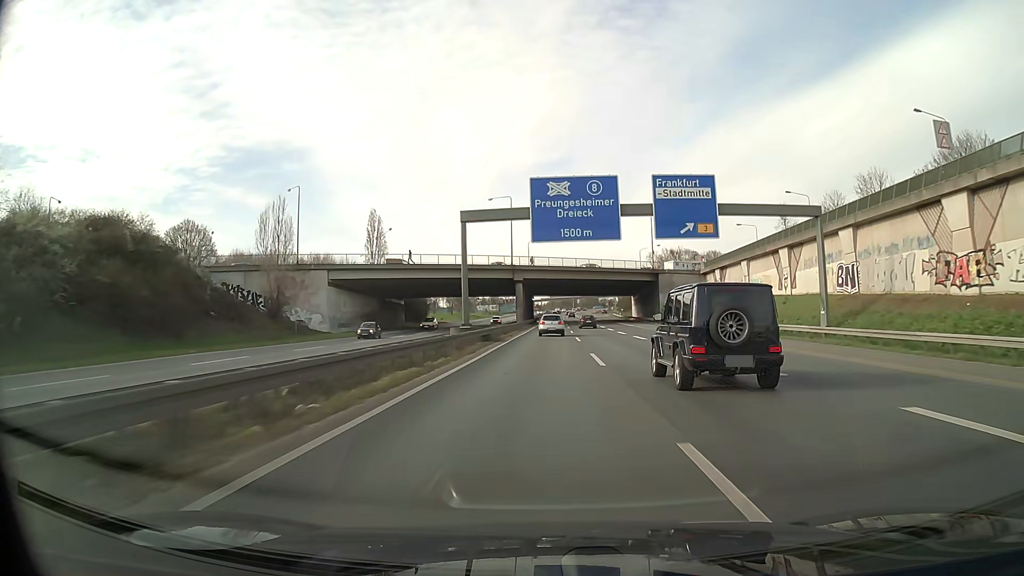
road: motorway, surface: asphalt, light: Day
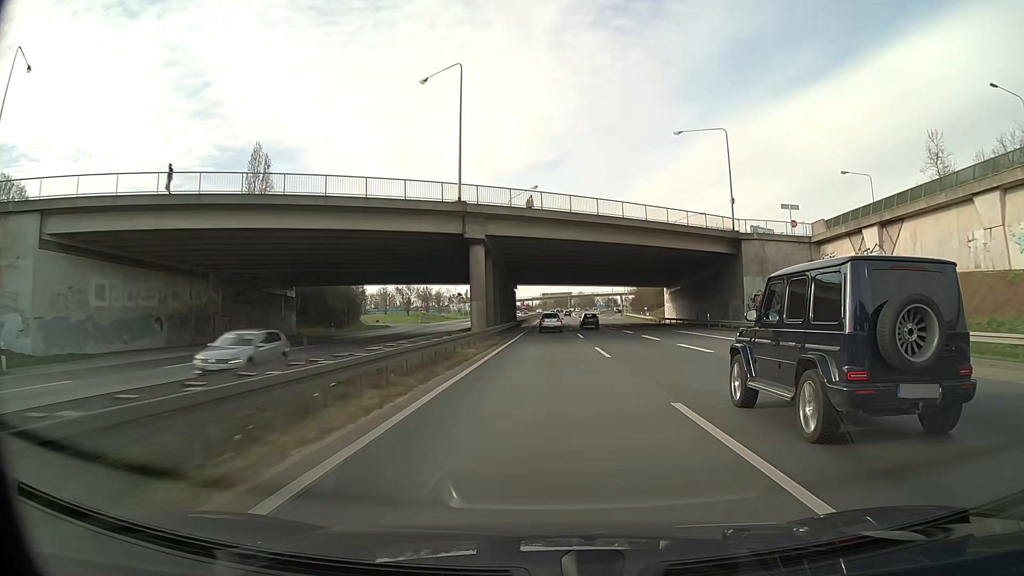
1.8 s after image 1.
(+0.5, +50.6) m; +1°
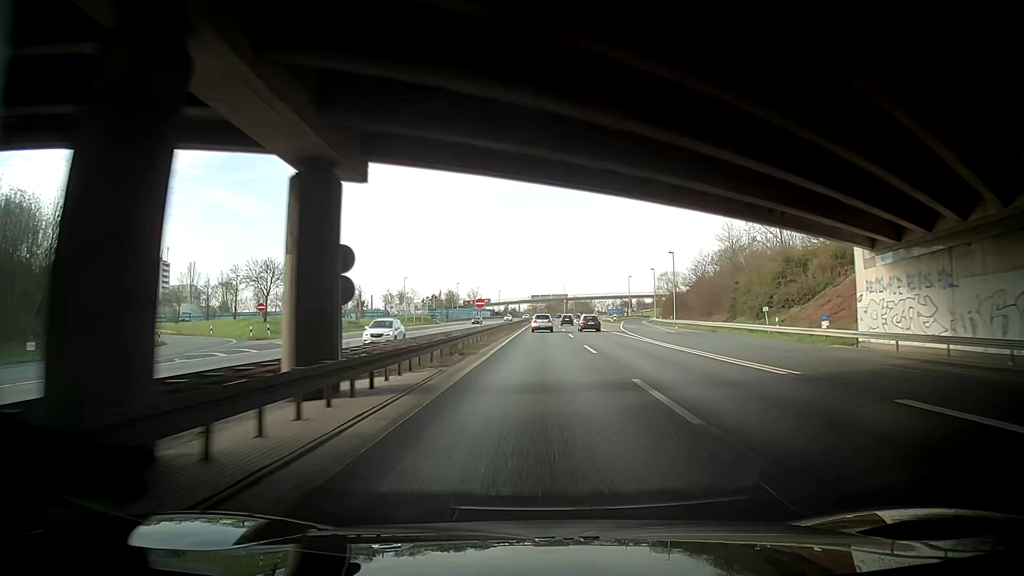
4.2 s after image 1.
(+0.8, +68.2) m; 0°
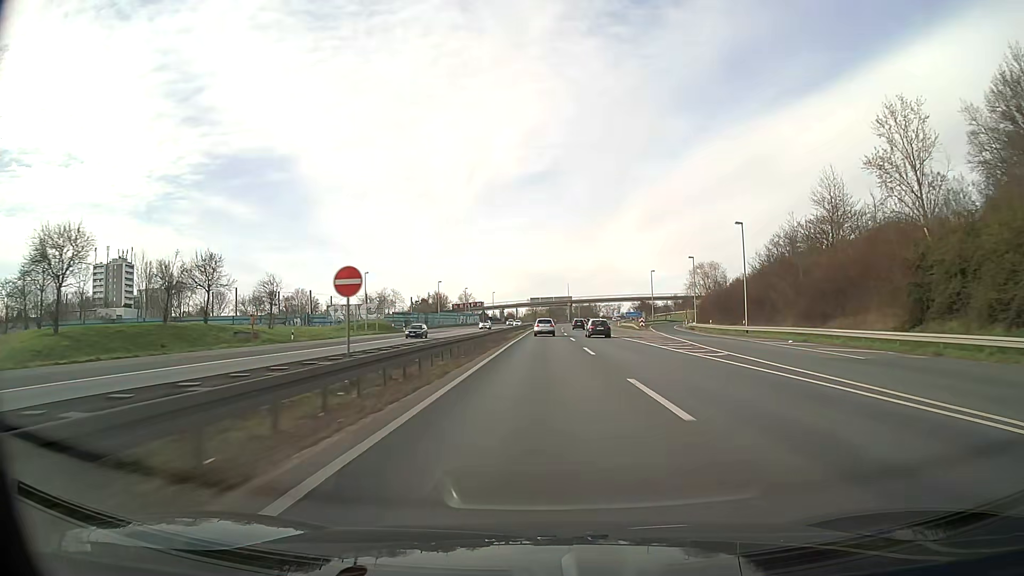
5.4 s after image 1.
(+0.6, +34.4) m; +2°
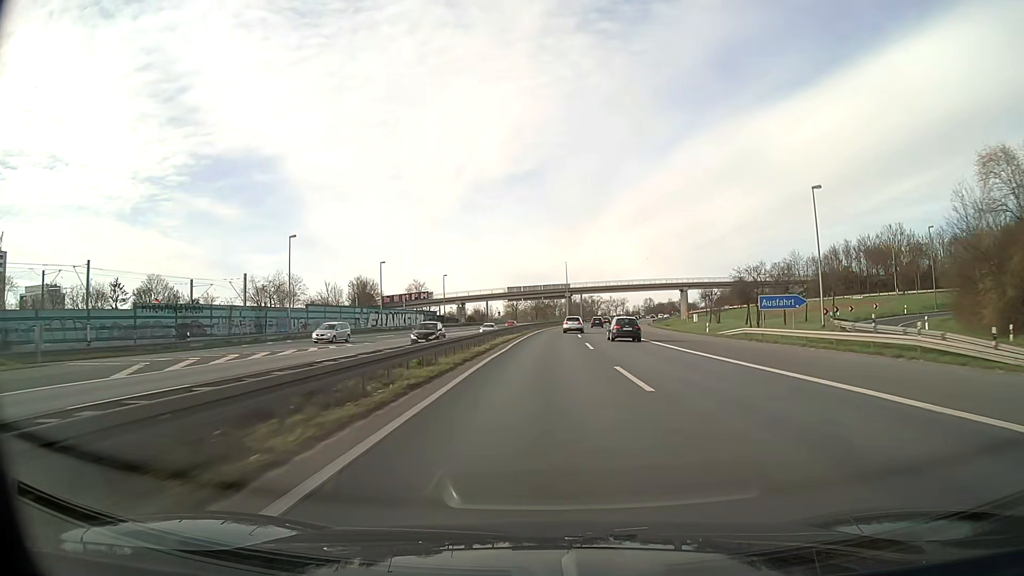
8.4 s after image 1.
(-0.8, +86.2) m; 0°
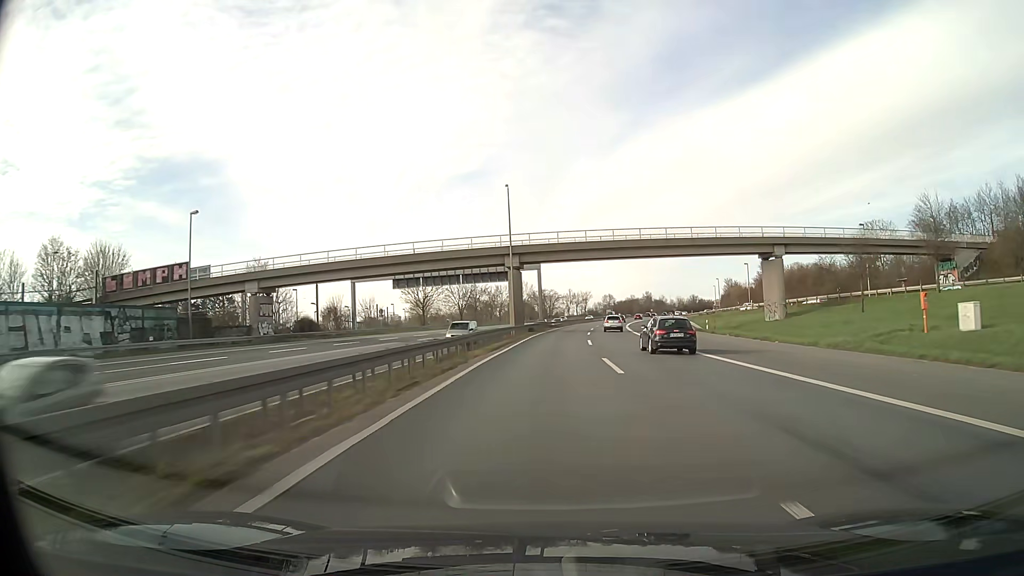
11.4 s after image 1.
(+3.0, +85.5) m; +5°
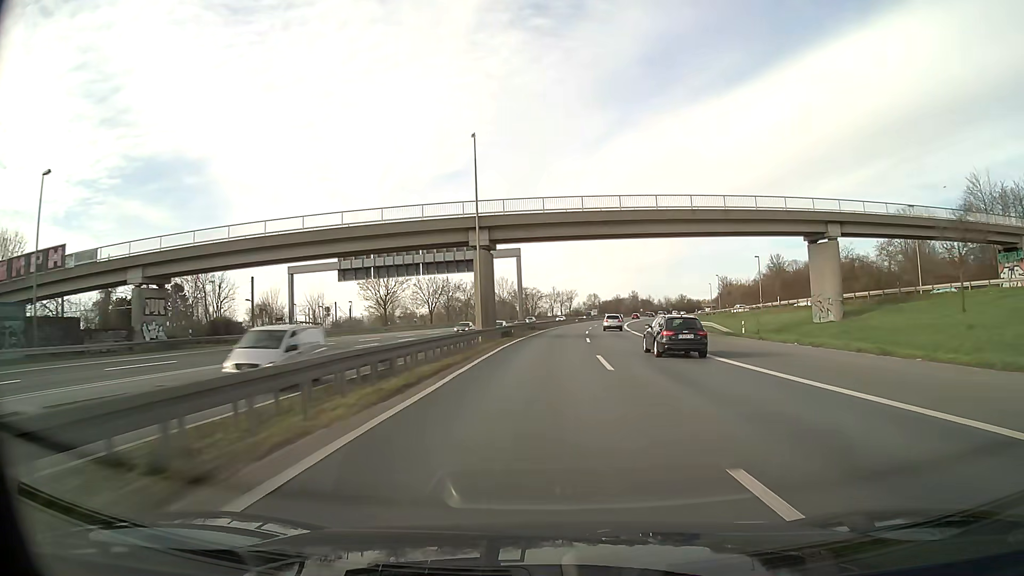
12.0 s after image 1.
(+0.2, +17.0) m; +1°
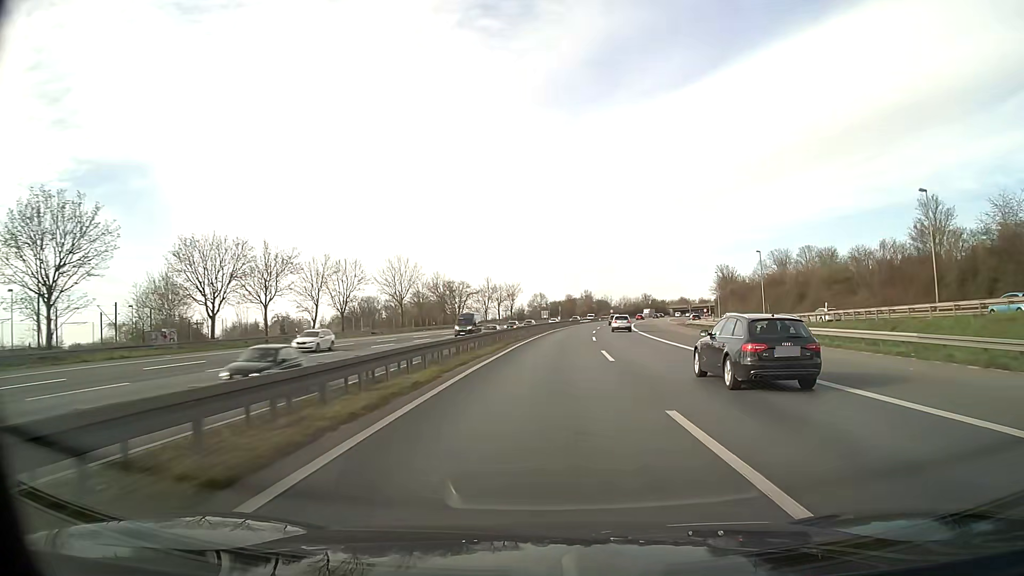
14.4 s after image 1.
(+2.9, +67.5) m; +5°
(0, +10) (0, +20) (+1, +30) (+1, +40) (+2, +50) (+3, +60) (+4, +70) (+5, +80) (+6, +90) (+7, +100) m
